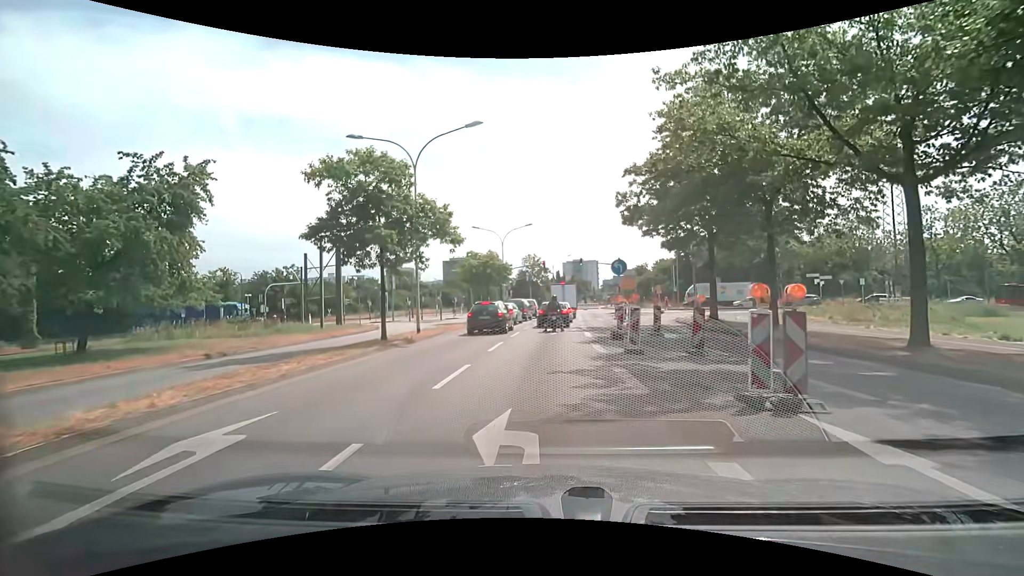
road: secondary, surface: asphalt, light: Day
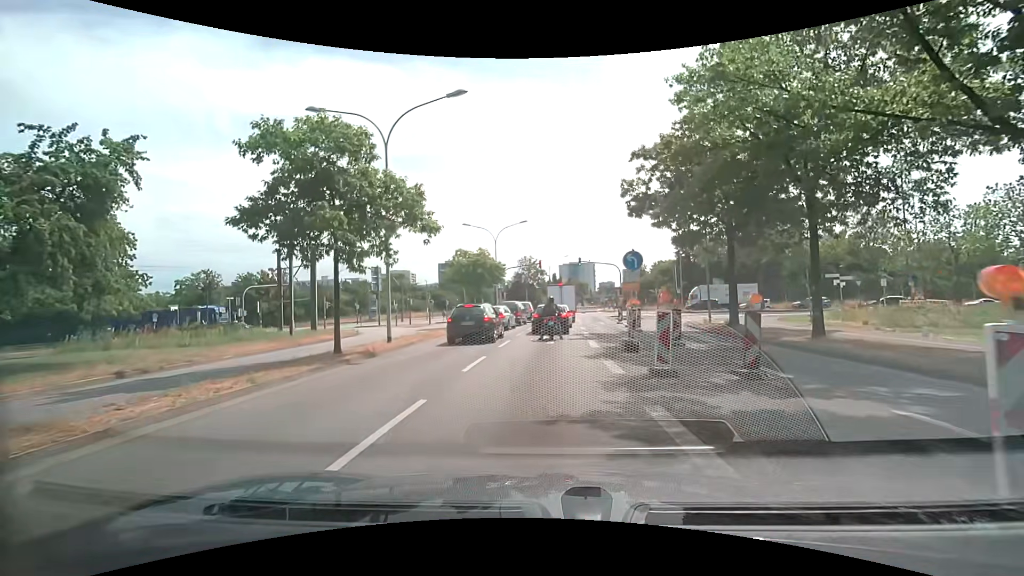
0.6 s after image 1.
(0.0, +3.7) m; 0°
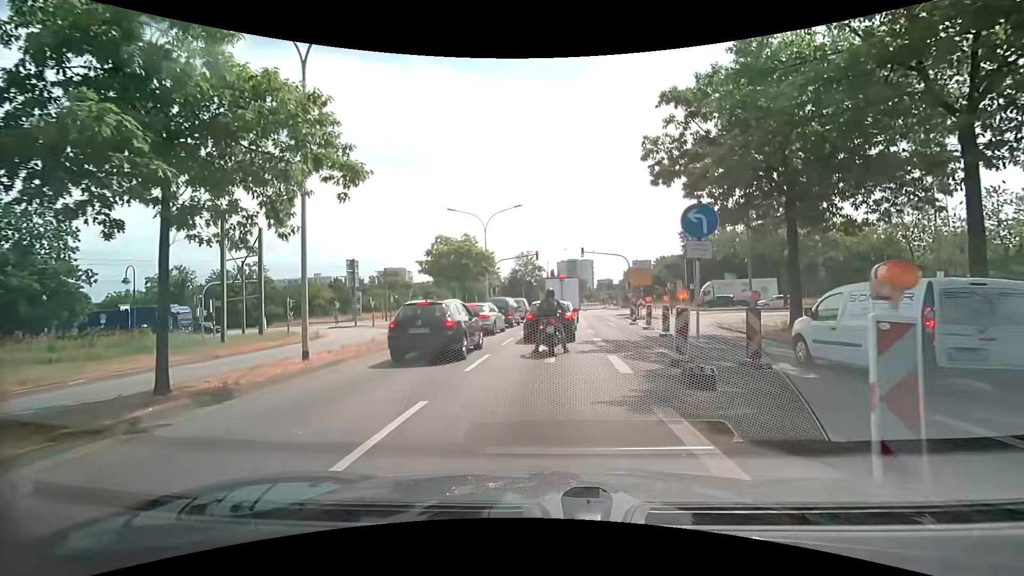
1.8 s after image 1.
(+0.1, +6.4) m; +1°
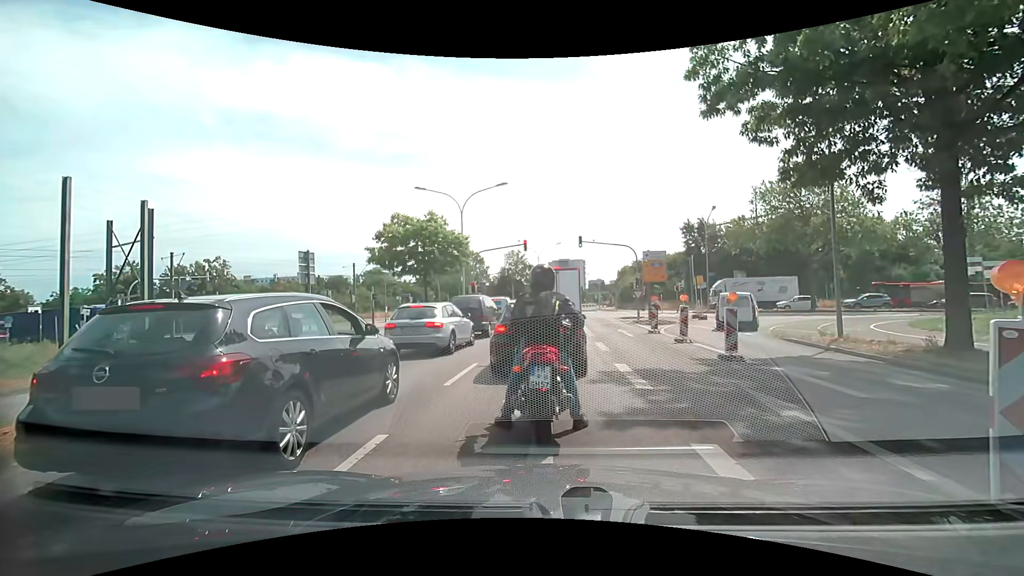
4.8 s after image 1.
(+0.1, +7.4) m; +1°
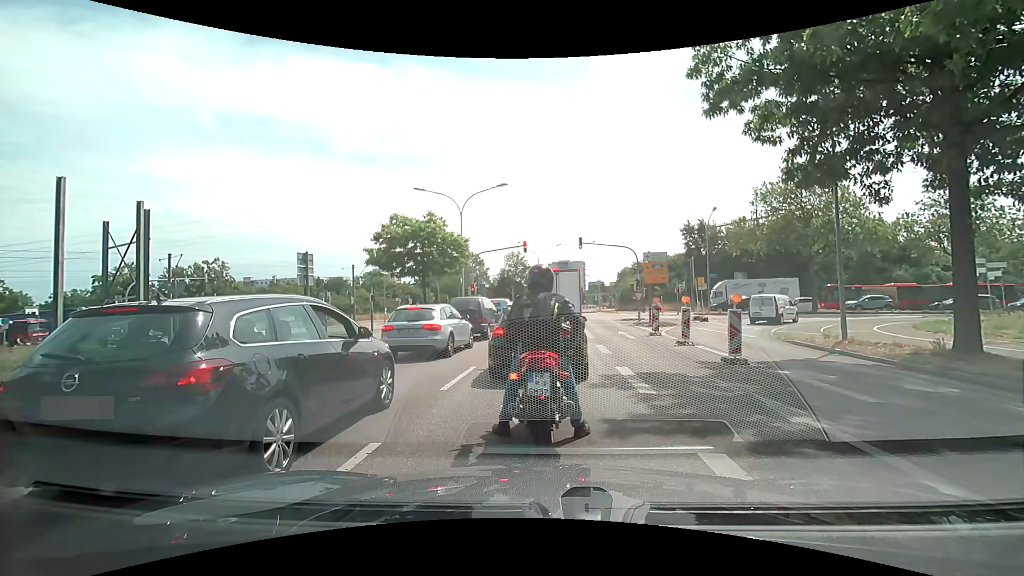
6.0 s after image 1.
(0.0, +0.3) m; 0°
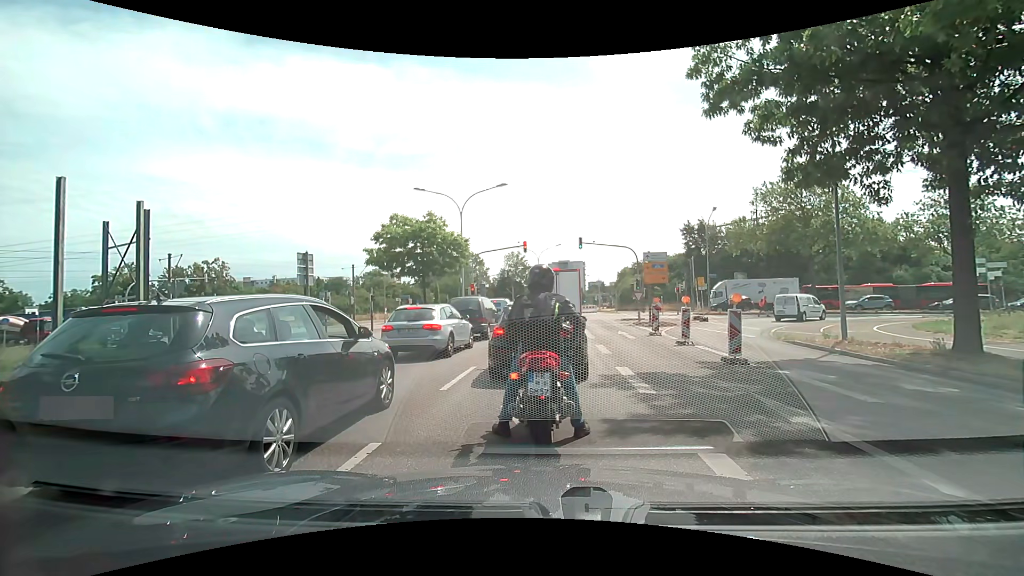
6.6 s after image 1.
(0.0, 0.0) m; 0°
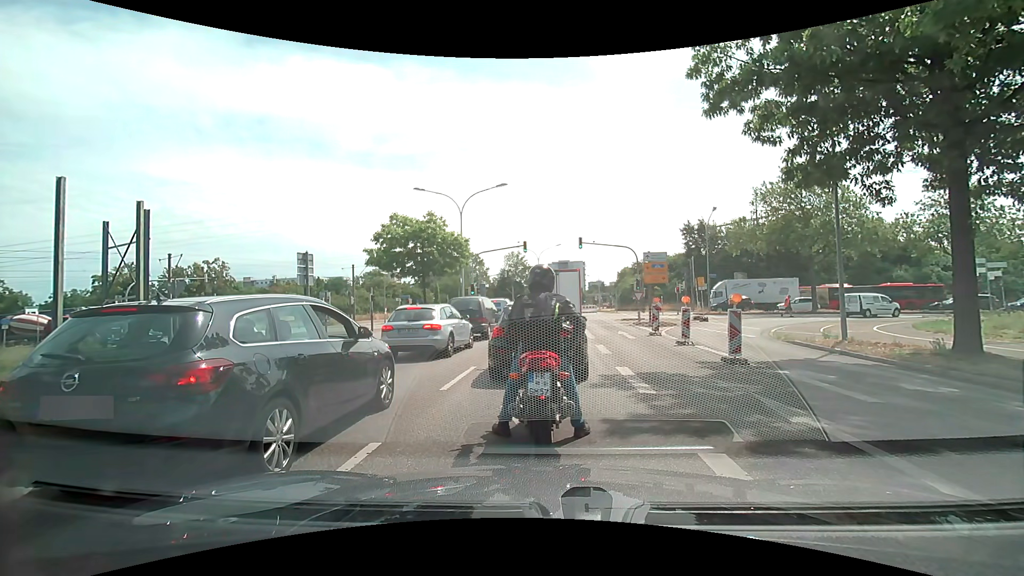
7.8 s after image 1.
(0.0, 0.0) m; 0°
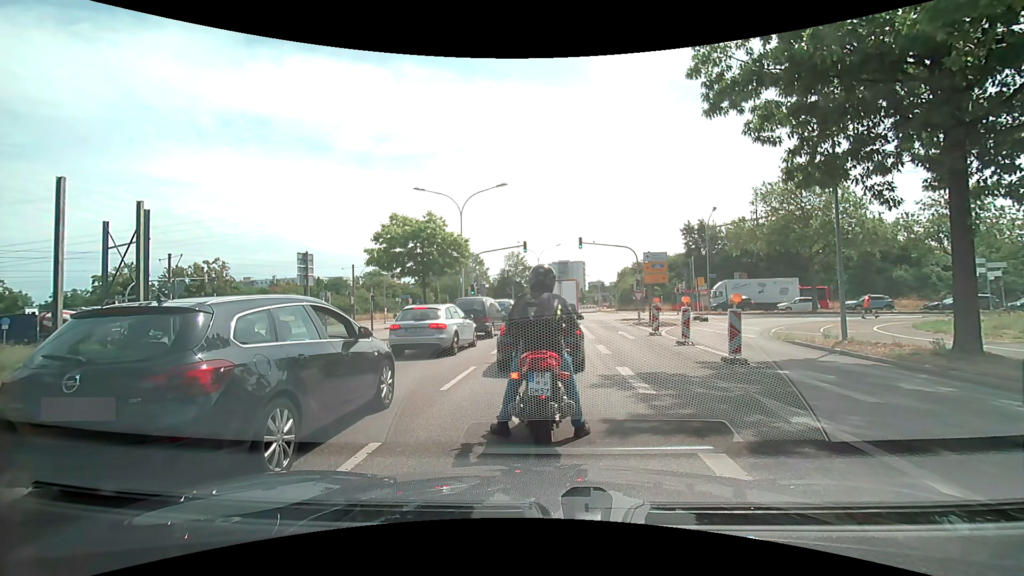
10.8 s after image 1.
(0.0, 0.0) m; 0°
(0, +10) (0, +20) (+1, +30) (+1, +40) (0, +50) (-3, +59) (-11, +66) (-20, +69) (-30, +70) (-40, +71) m
